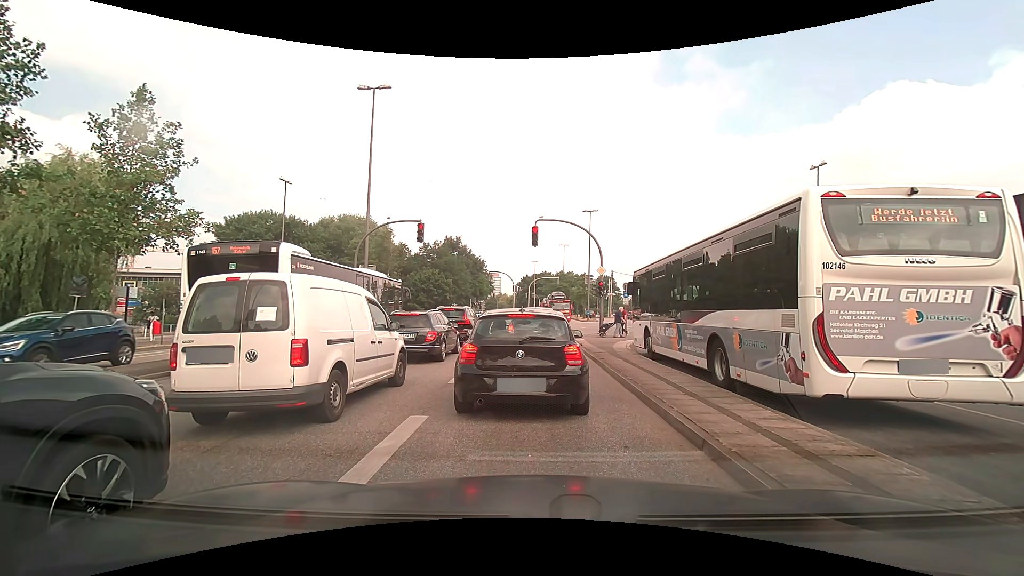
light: Day
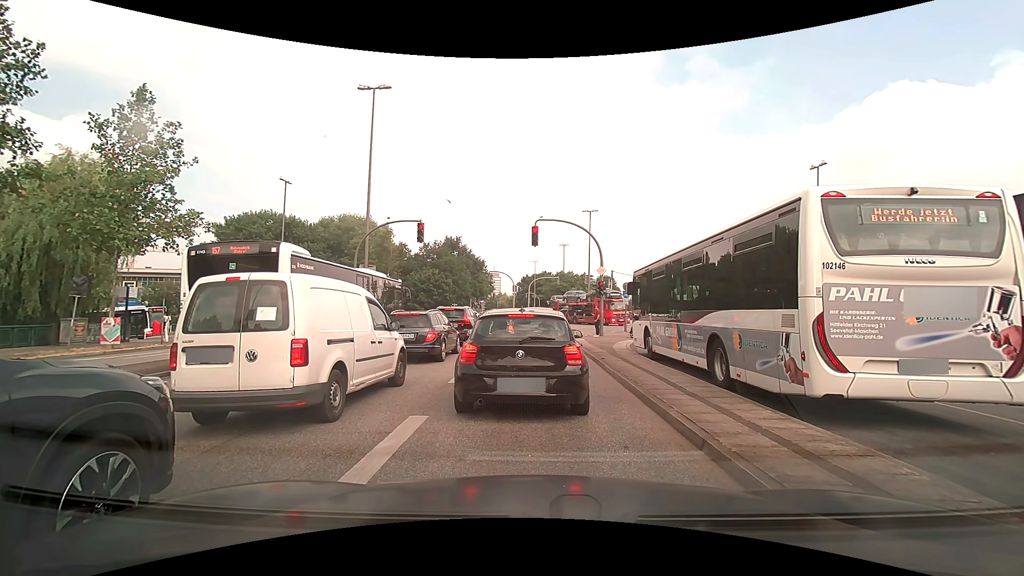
(0.0, 0.0) m; 0°
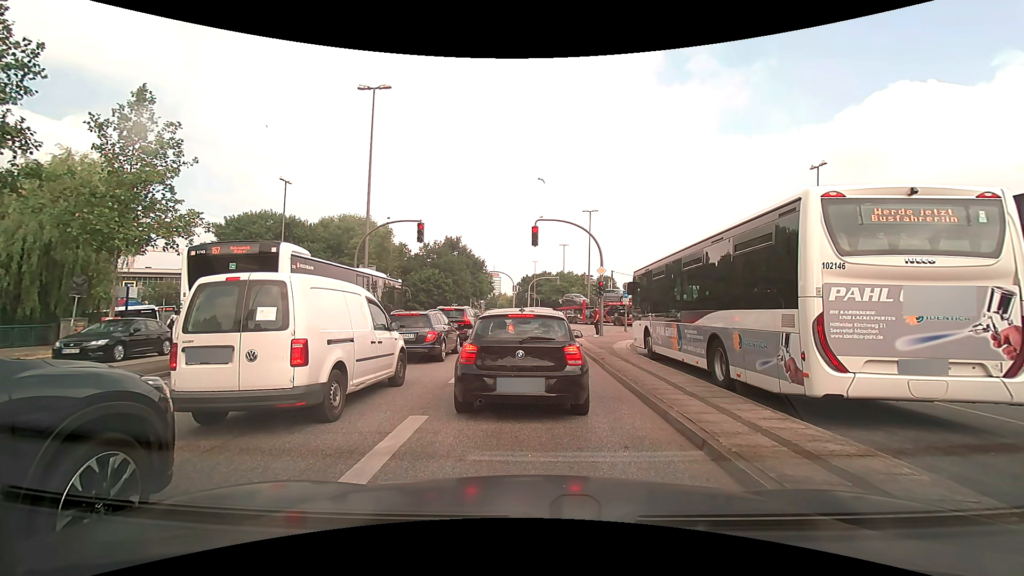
(0.0, 0.0) m; 0°
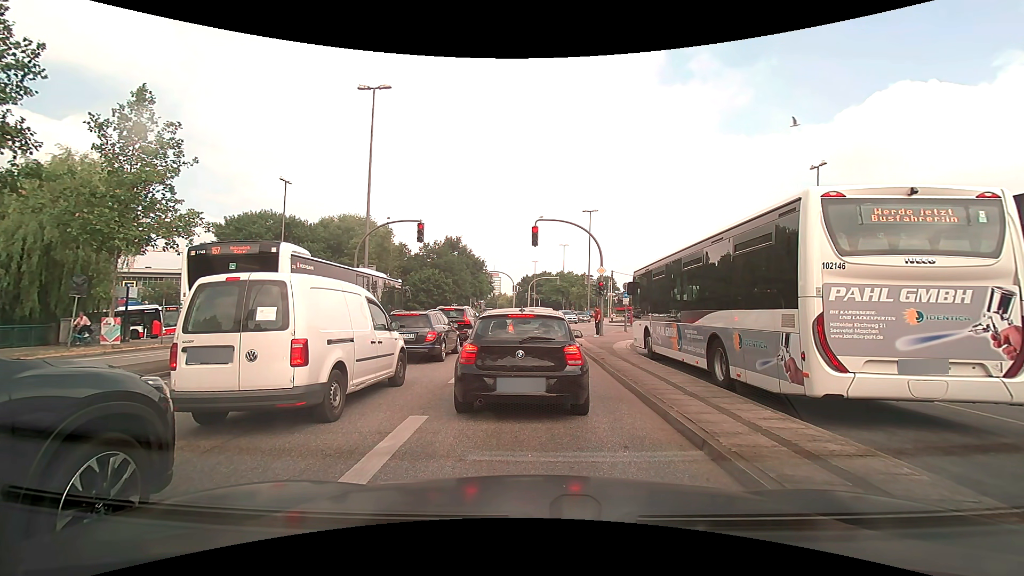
(0.0, 0.0) m; 0°
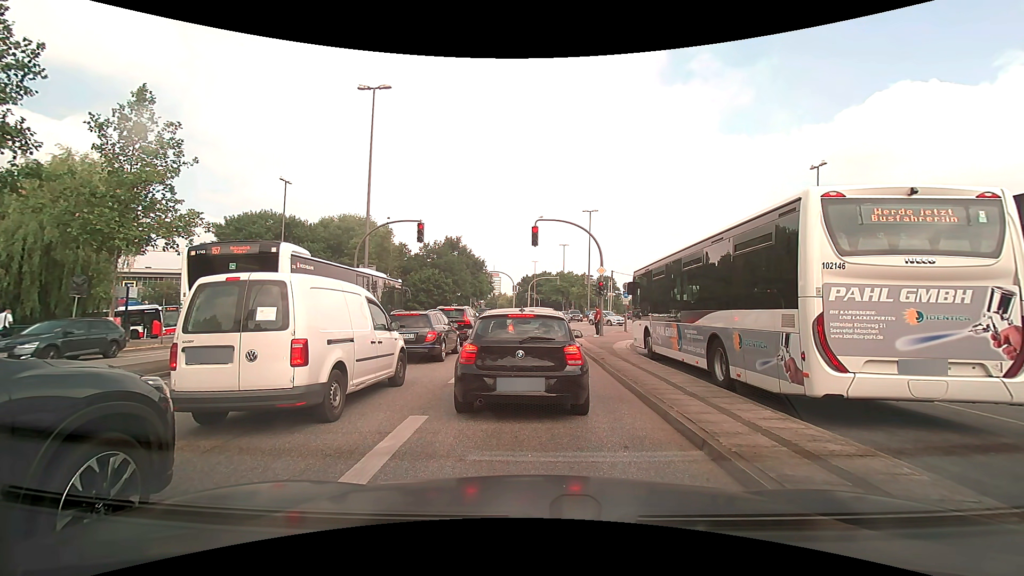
(0.0, 0.0) m; 0°
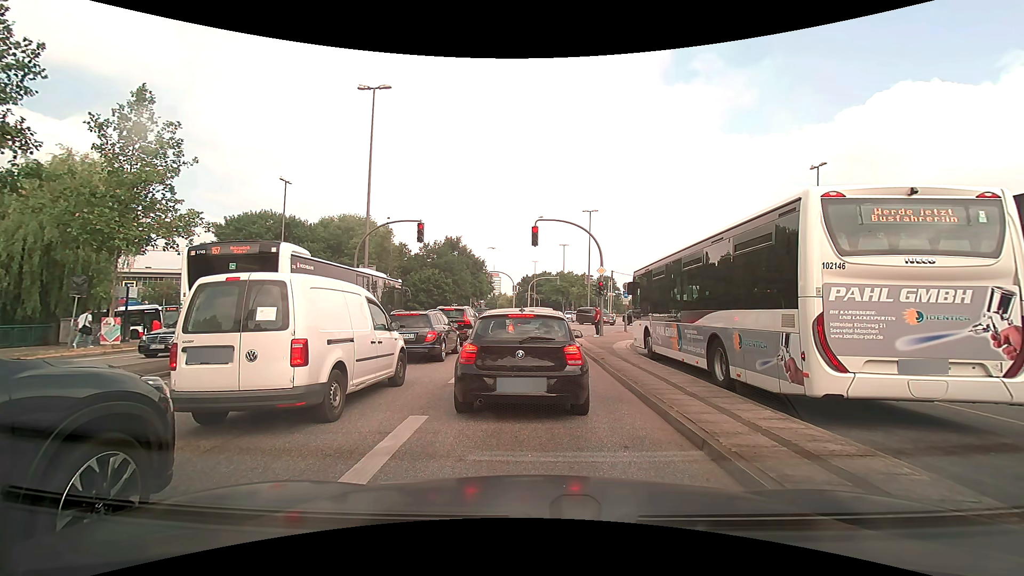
(0.0, 0.0) m; 0°
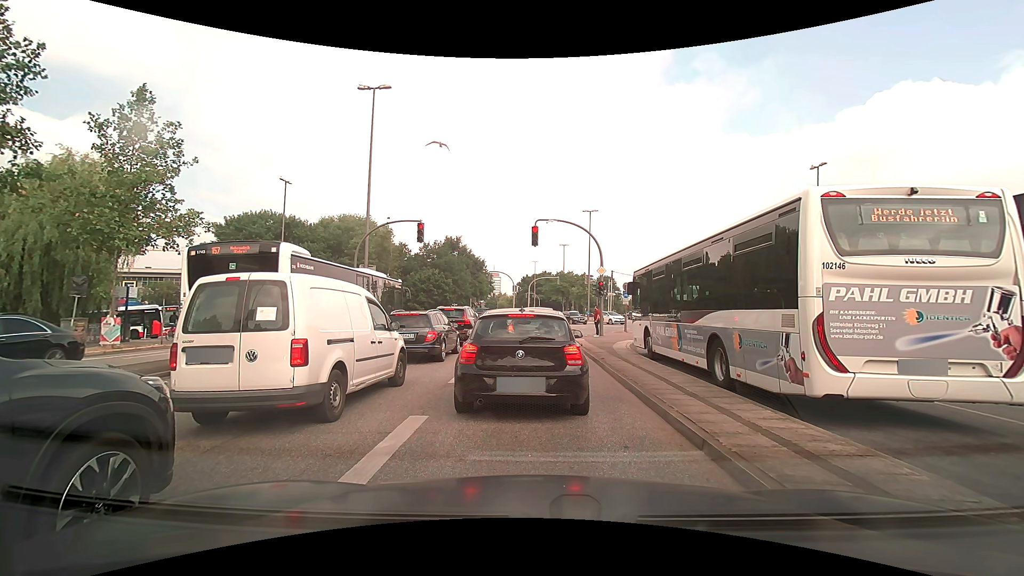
(0.0, 0.0) m; 0°
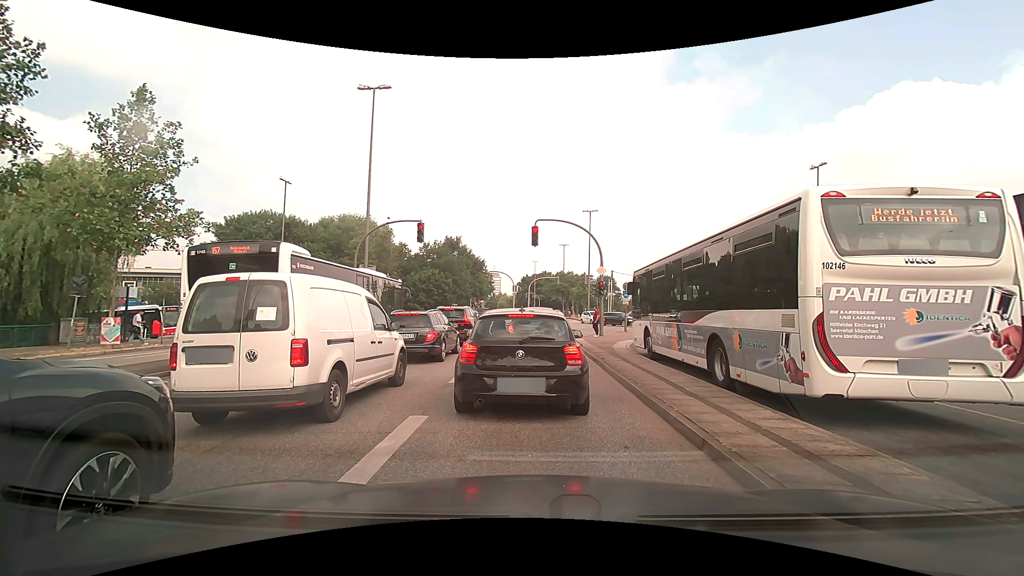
(0.0, 0.0) m; 0°
(0, +10) (+1, +20) (+1, +30) (+4, +40) (+8, +49) (+11, +58) (+14, +68) (+16, +78) (+17, +88) (+17, +98) m
